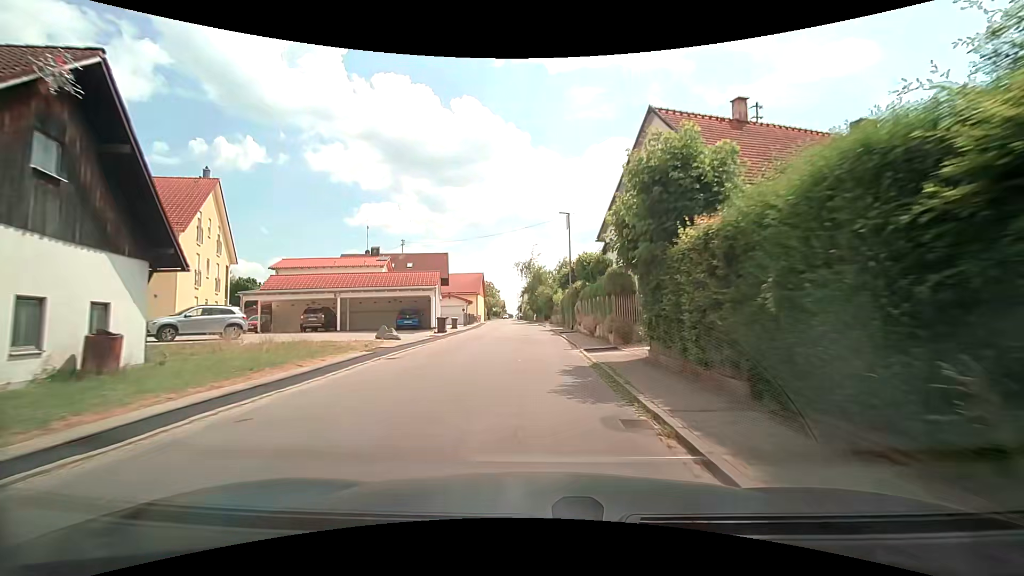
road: unclassified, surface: asphalt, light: Day
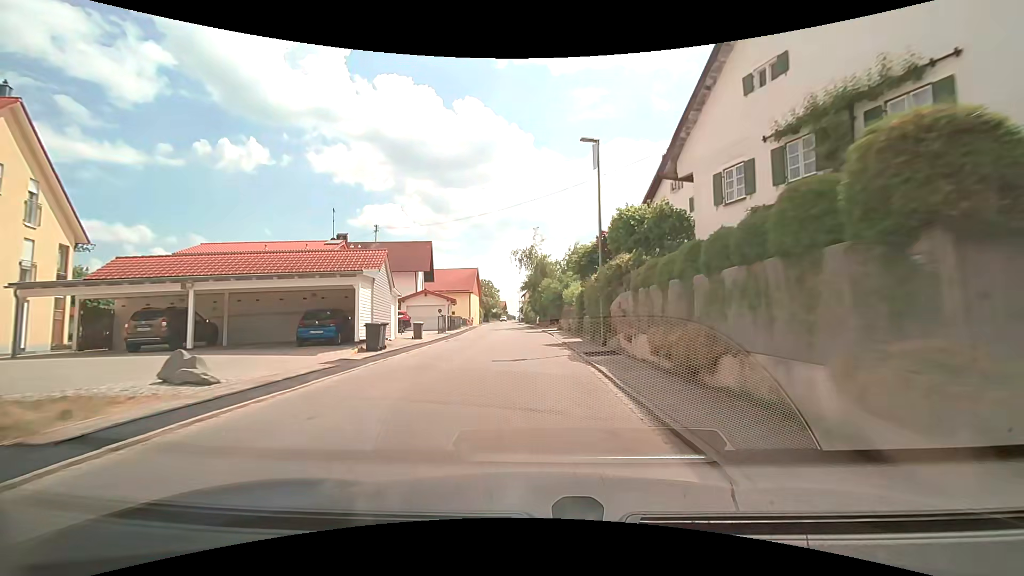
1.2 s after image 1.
(-0.1, +14.3) m; 0°
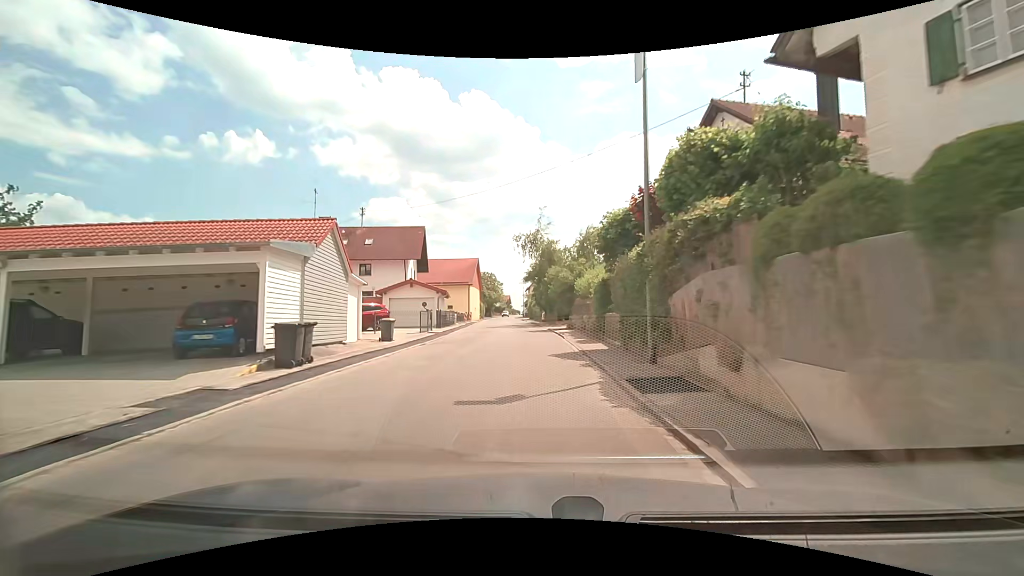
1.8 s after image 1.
(-0.1, +6.9) m; -2°
(0, +10) (0, +20) (0, +30) (-1, +40) (-1, +50) (-2, +60) (-3, +70) (-3, +80) (-4, +90) (-4, +100) m
